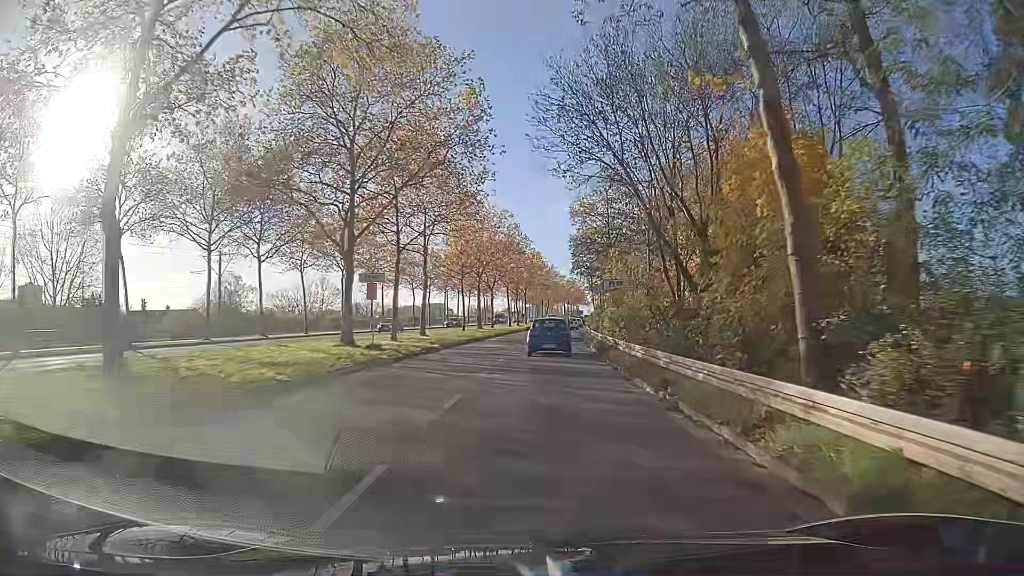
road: secondary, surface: asphalt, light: Day
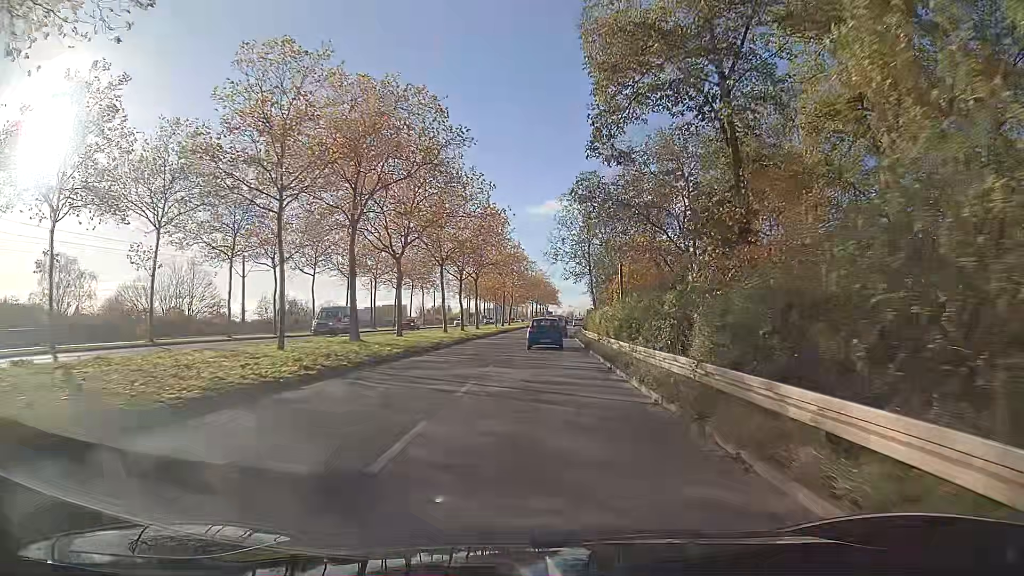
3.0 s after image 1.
(+0.9, +39.0) m; +2°
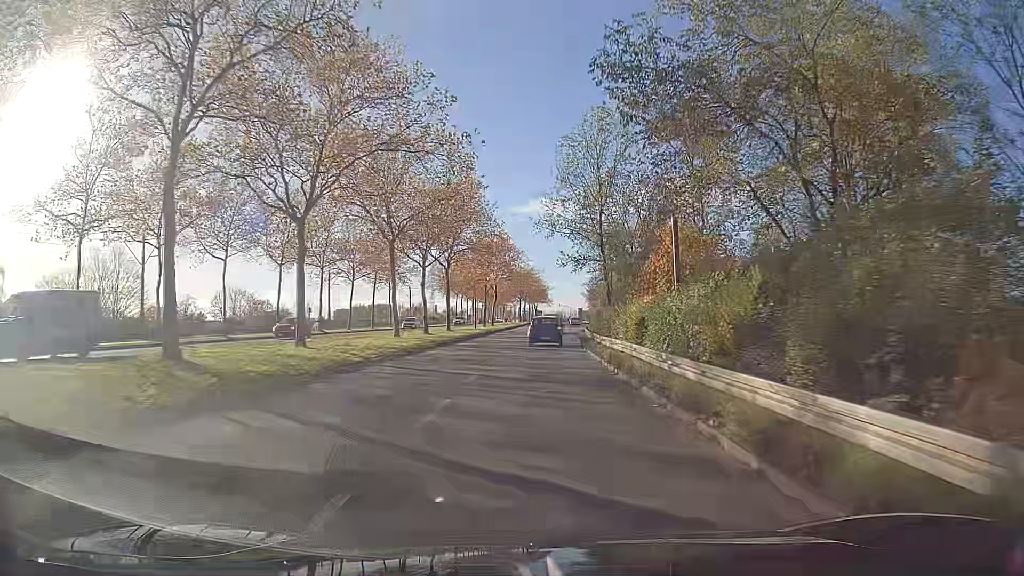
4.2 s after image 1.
(+0.1, +15.5) m; +1°
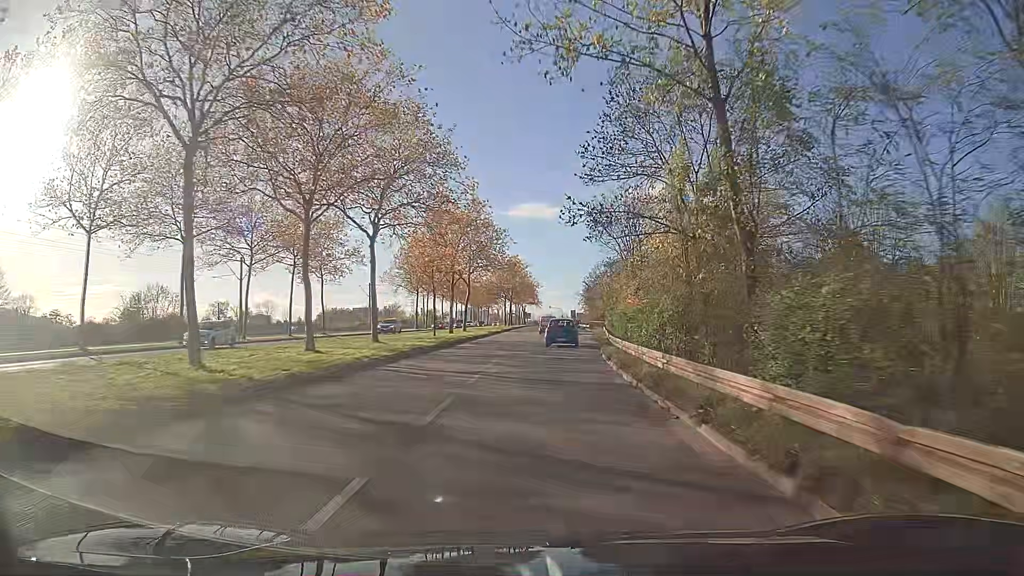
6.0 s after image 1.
(+0.2, +23.2) m; +1°
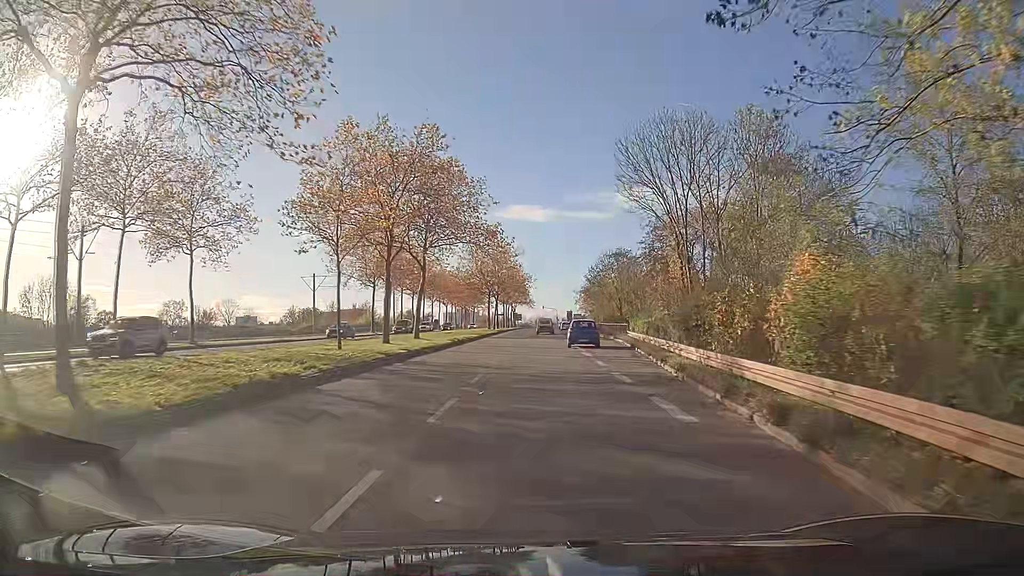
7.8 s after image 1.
(+0.1, +23.4) m; +1°
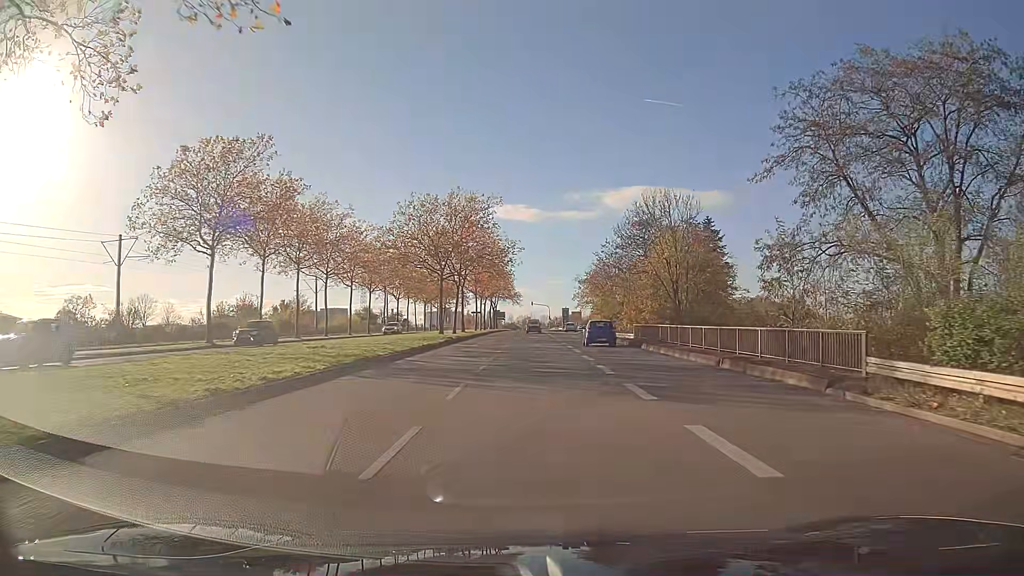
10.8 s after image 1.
(+0.5, +38.9) m; +1°
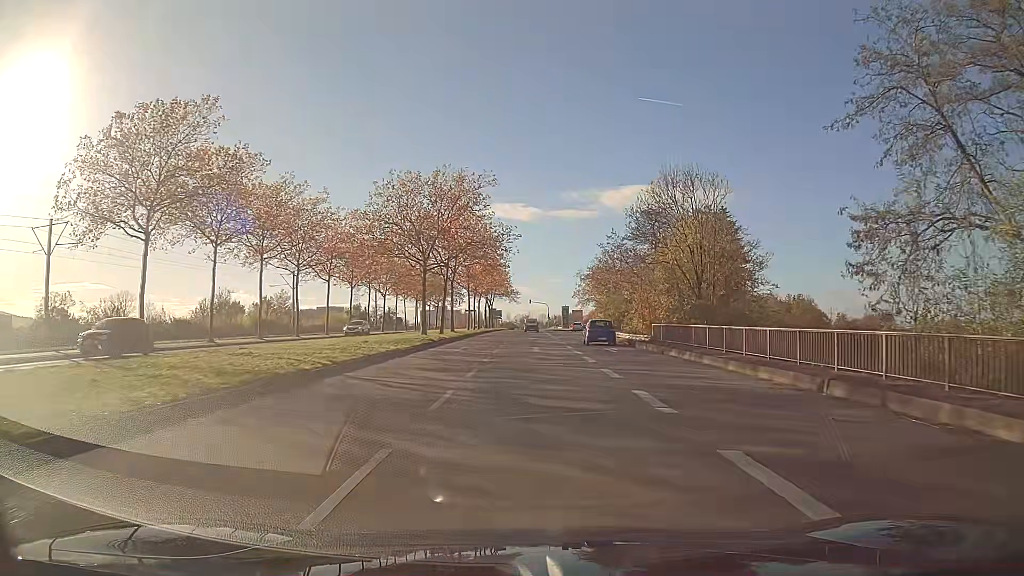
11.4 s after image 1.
(0.0, +7.7) m; 0°
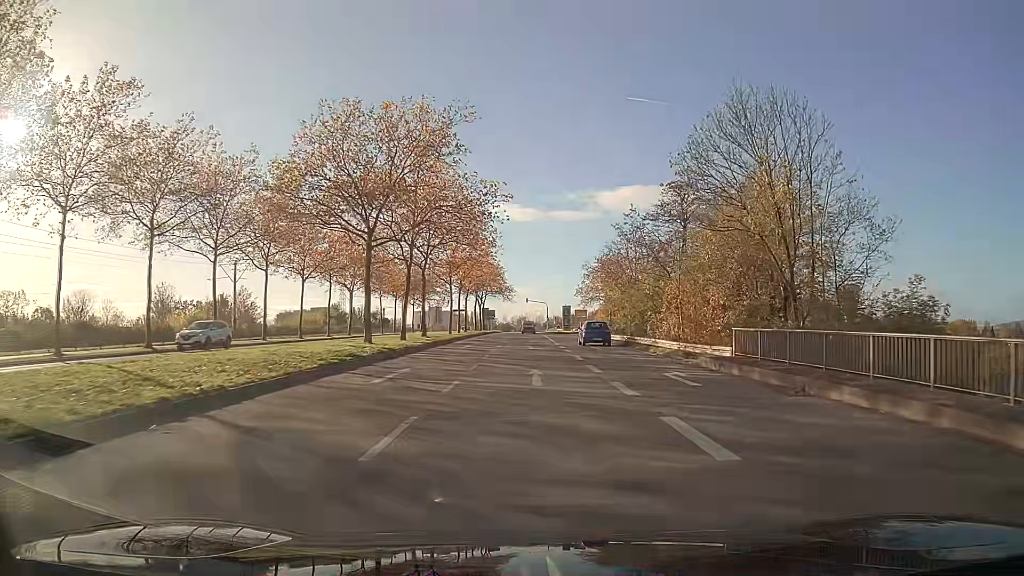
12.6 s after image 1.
(0.0, +15.4) m; 0°
